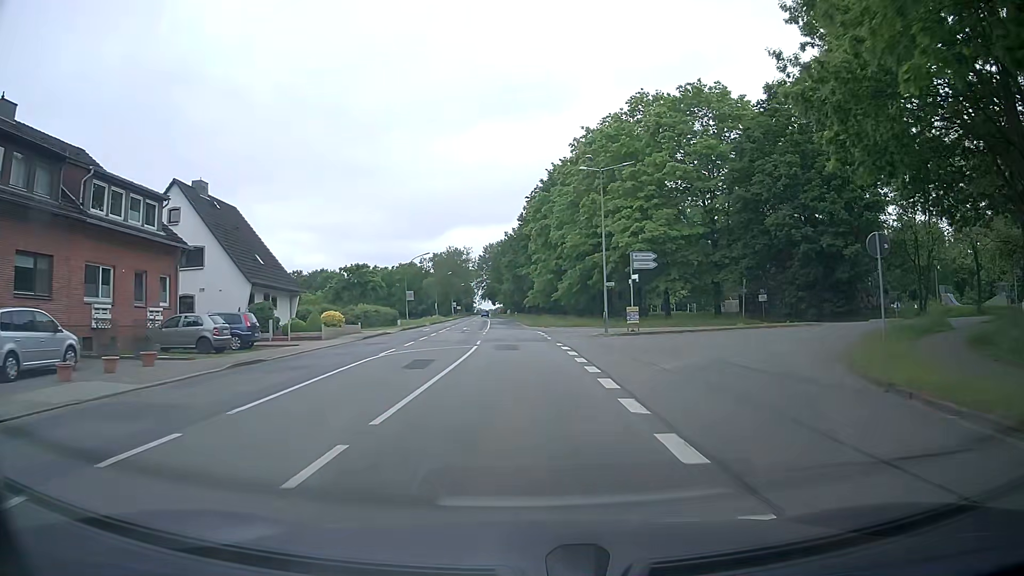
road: tertiary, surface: asphalt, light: Day
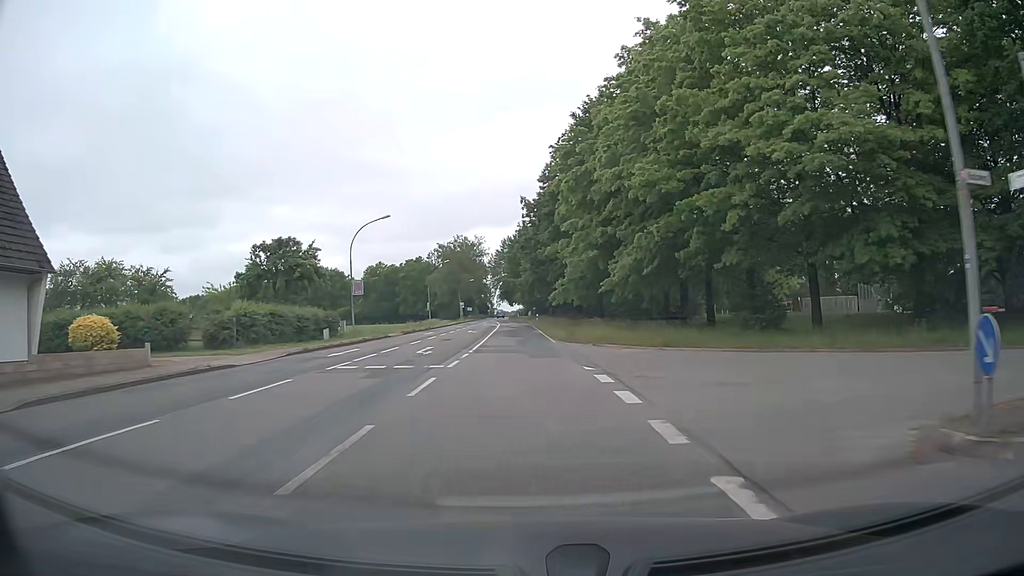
(-0.5, +29.1) m; -3°
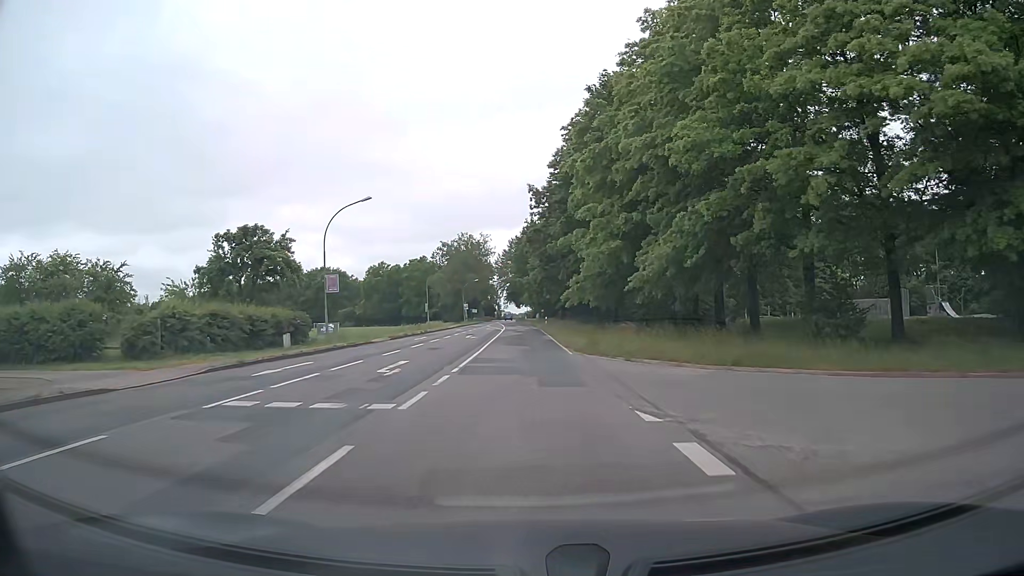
(0.0, +7.3) m; 0°
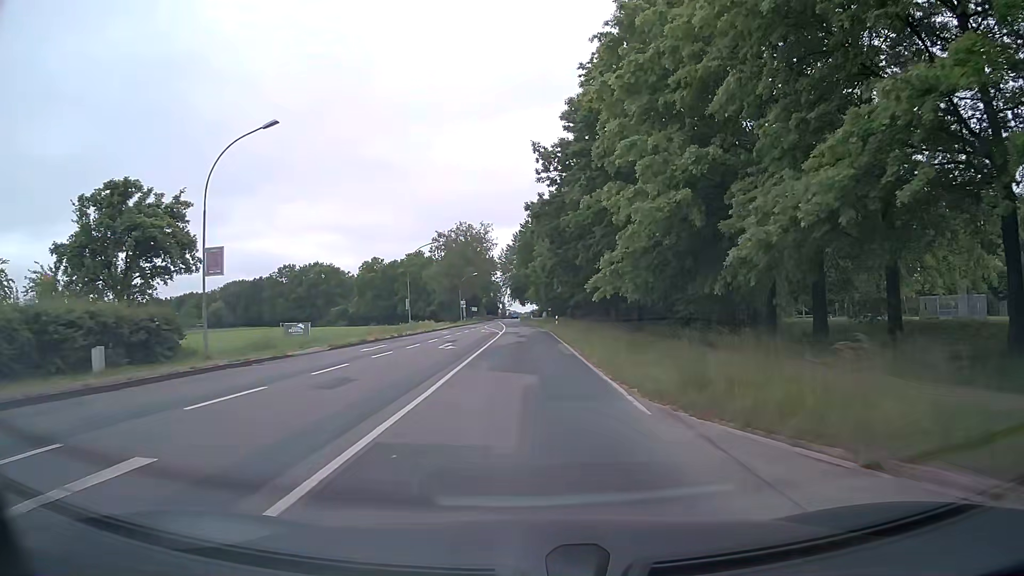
(-0.1, +14.6) m; -1°
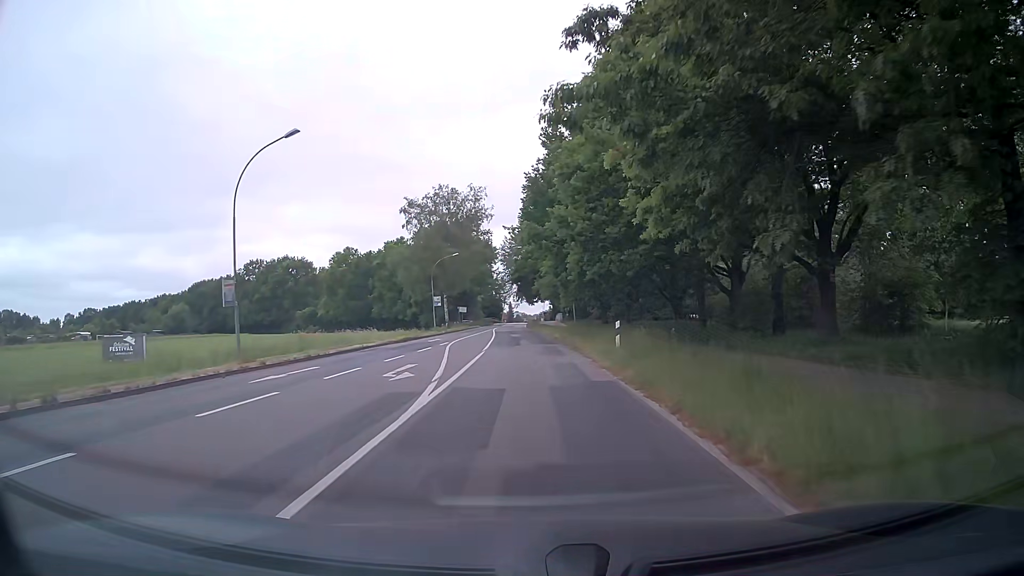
(+0.1, +37.1) m; 0°
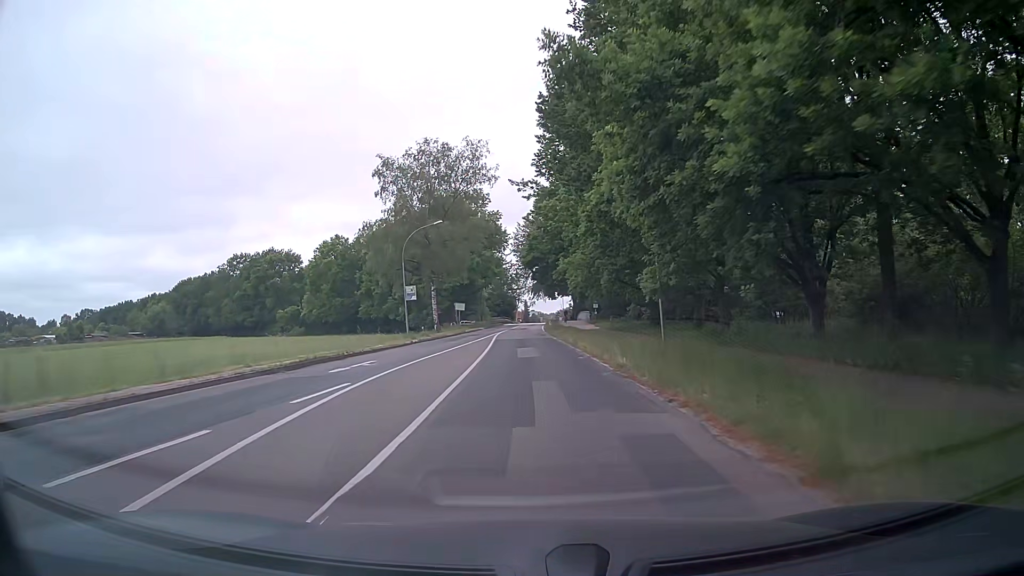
(-0.3, +22.6) m; -1°
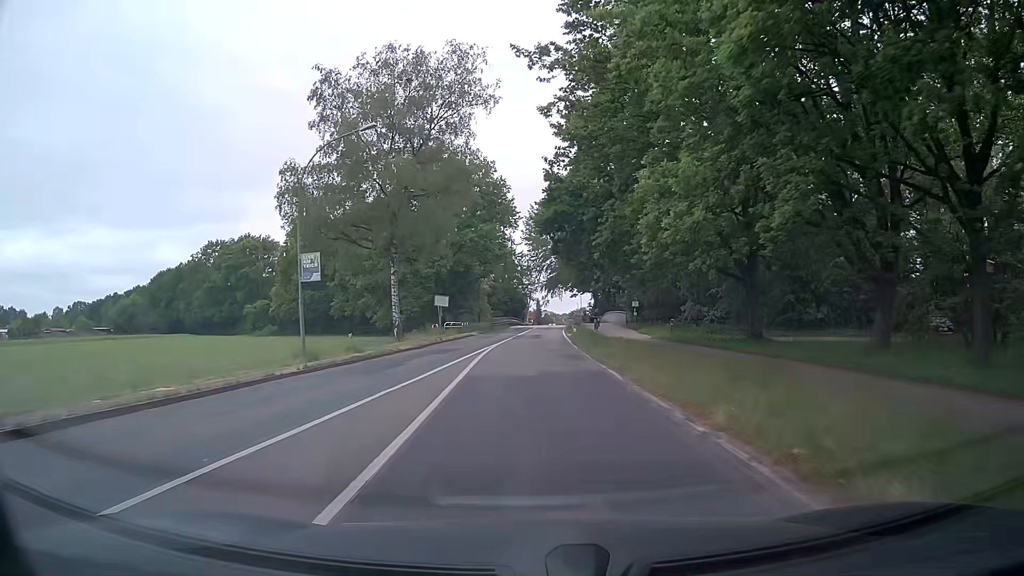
(-0.3, +22.9) m; -1°
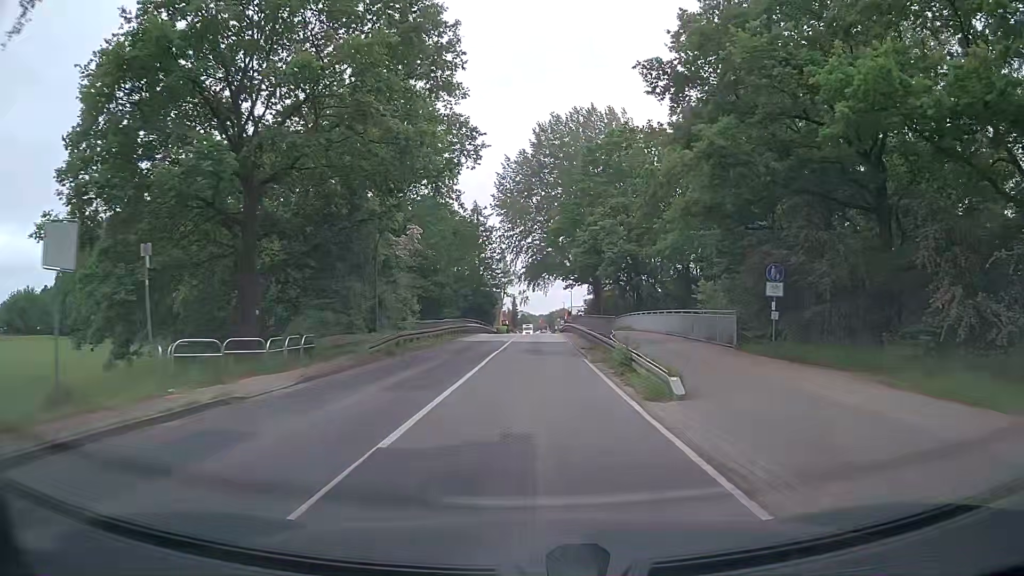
(+0.4, +38.5) m; +2°
(0, +10) (0, +20) (+1, +30) (+1, +40) (+1, +50) (+2, +60) (+2, +70) (+2, +80) (+2, +90) (+3, +100) m
